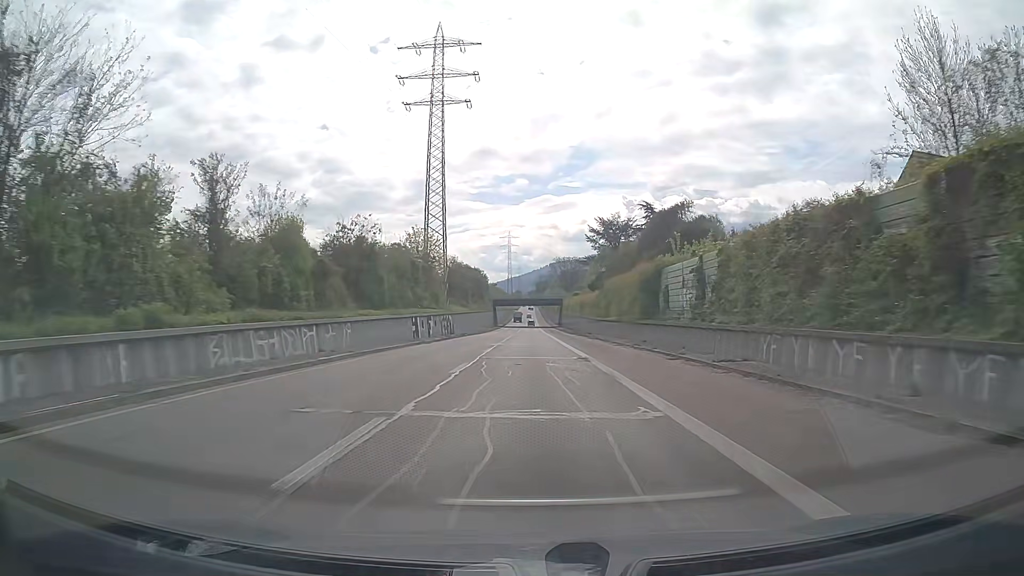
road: trunk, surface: asphalt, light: Day
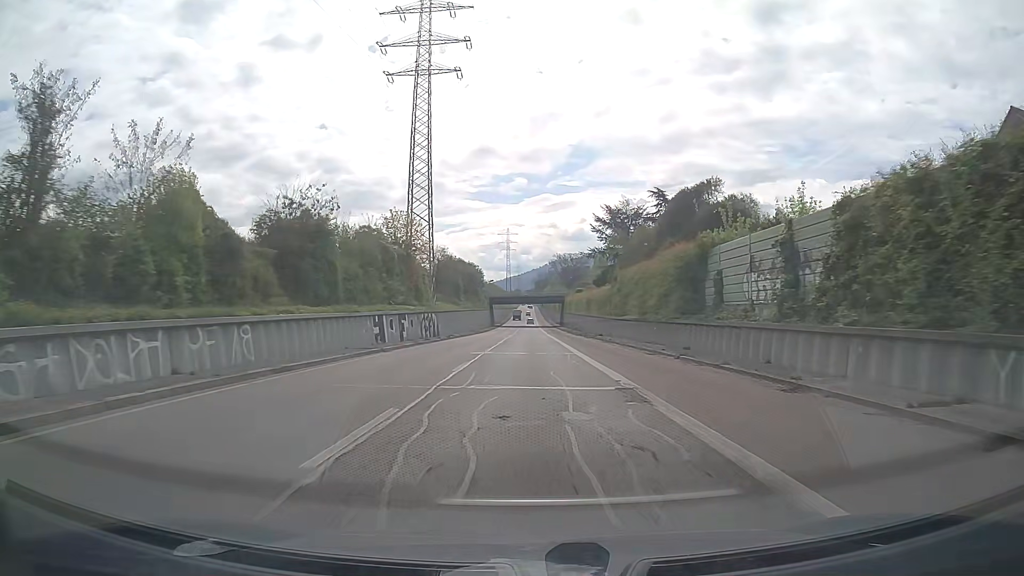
(0.0, +11.2) m; 0°
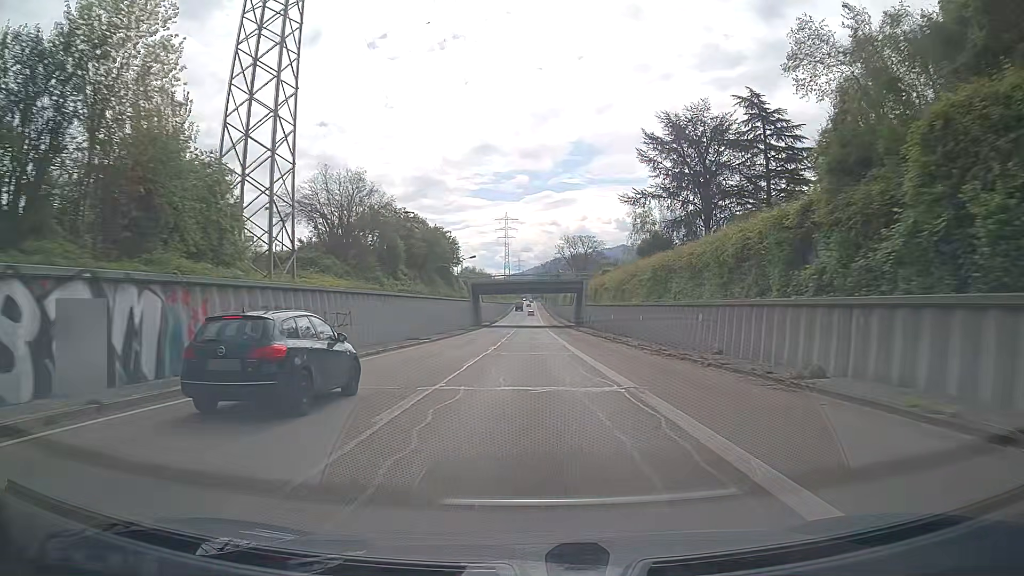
(-0.2, +45.3) m; 0°
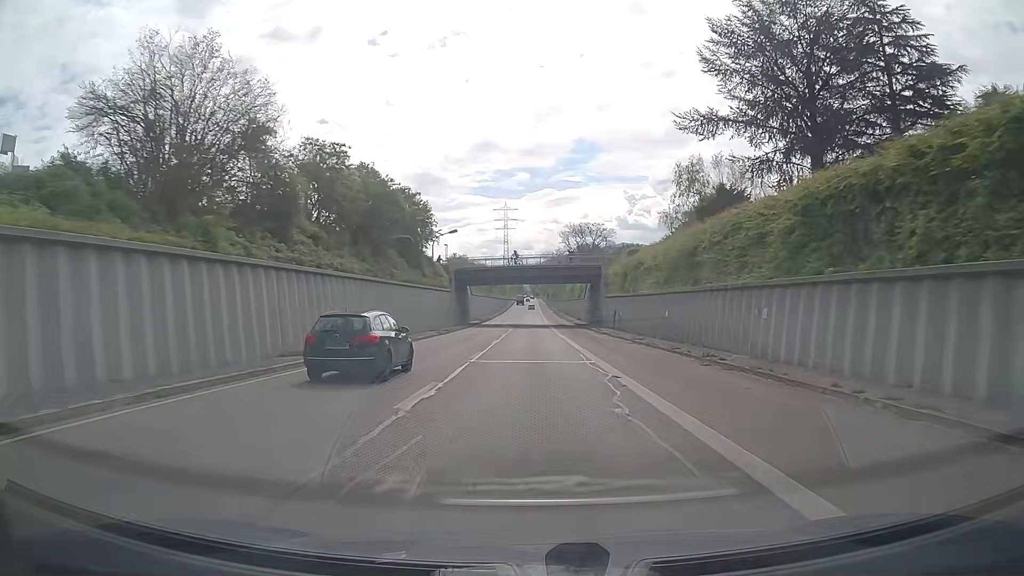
(-0.1, +22.9) m; 0°
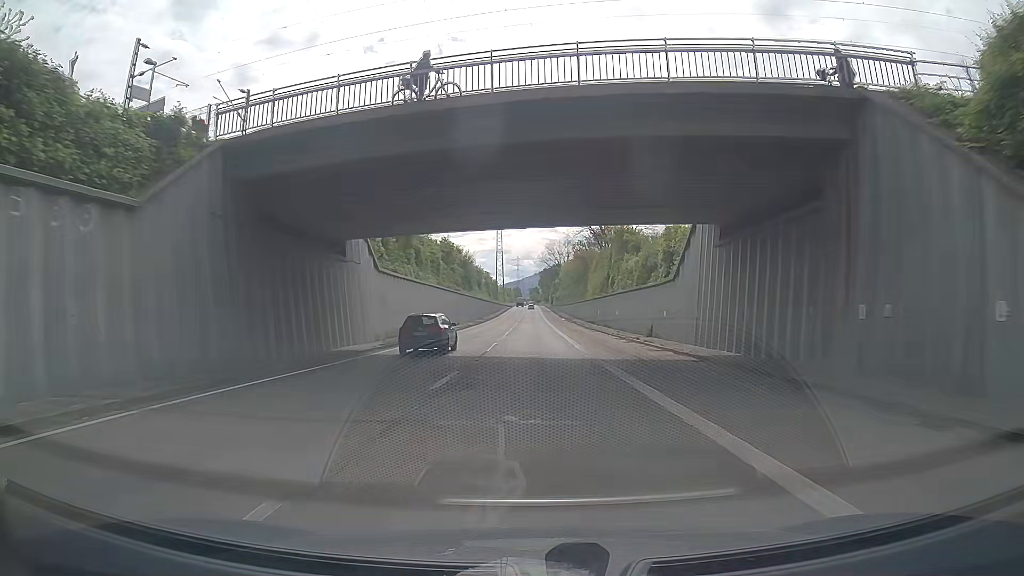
(-0.3, +57.6) m; 0°
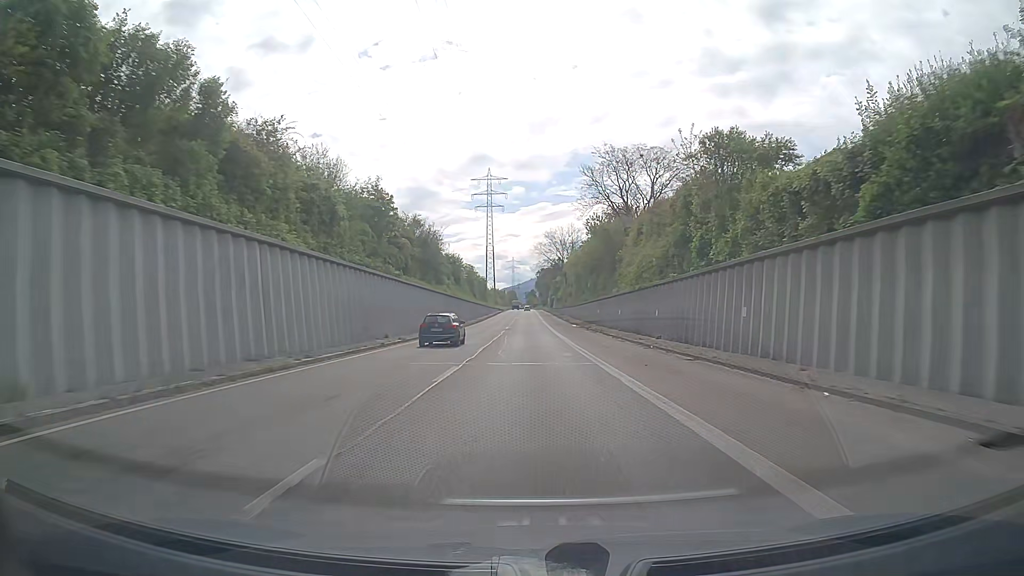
(+0.5, +34.5) m; +1°
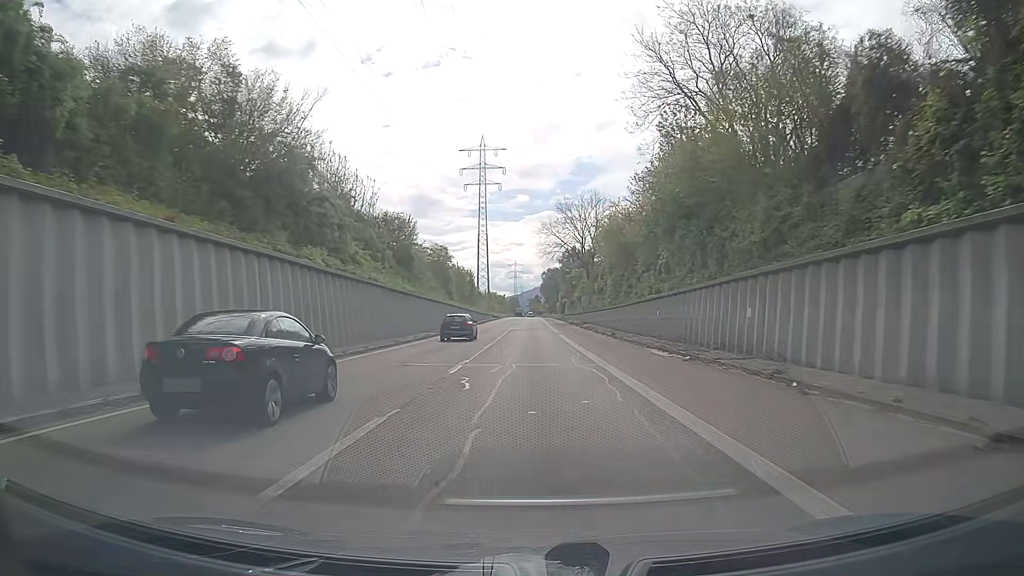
(-0.3, +45.6) m; 0°
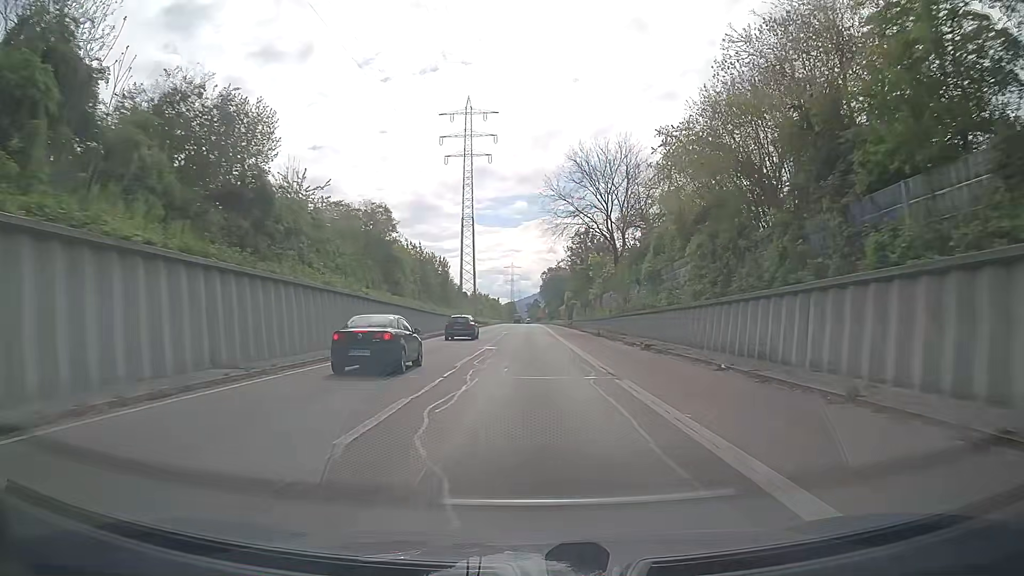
(-0.2, +33.7) m; 0°
(0, +10) (0, +20) (0, +30) (0, +40) (0, +50) (0, +60) (0, +70) (0, +80) (0, +90) (0, +100) m
